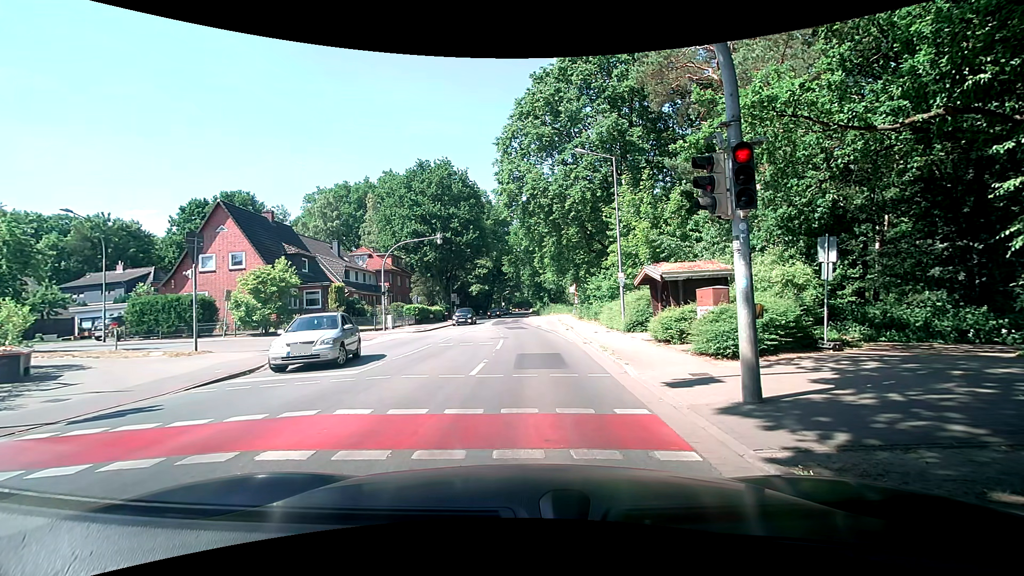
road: secondary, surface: asphalt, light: Day
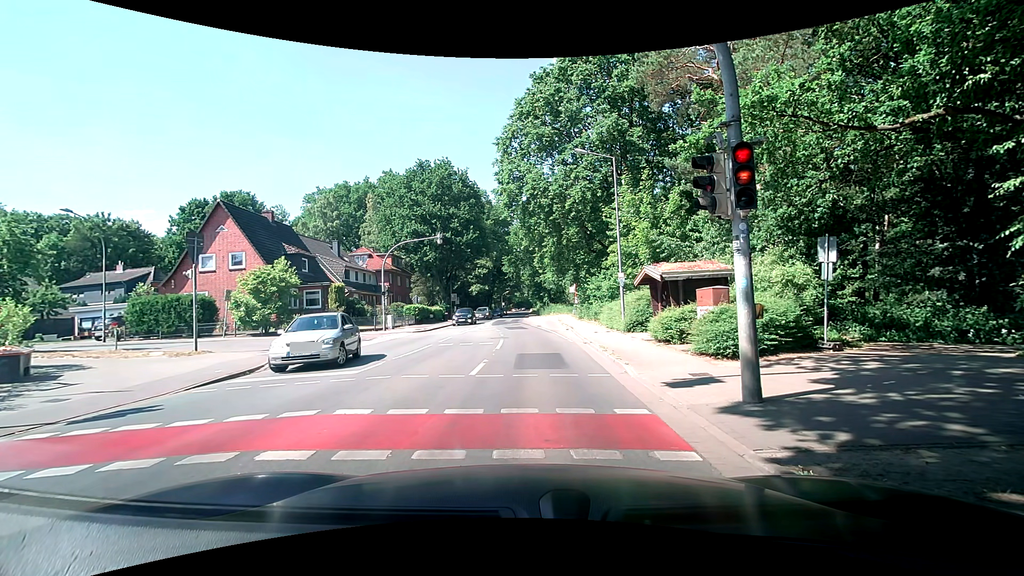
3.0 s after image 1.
(0.0, 0.0) m; 0°
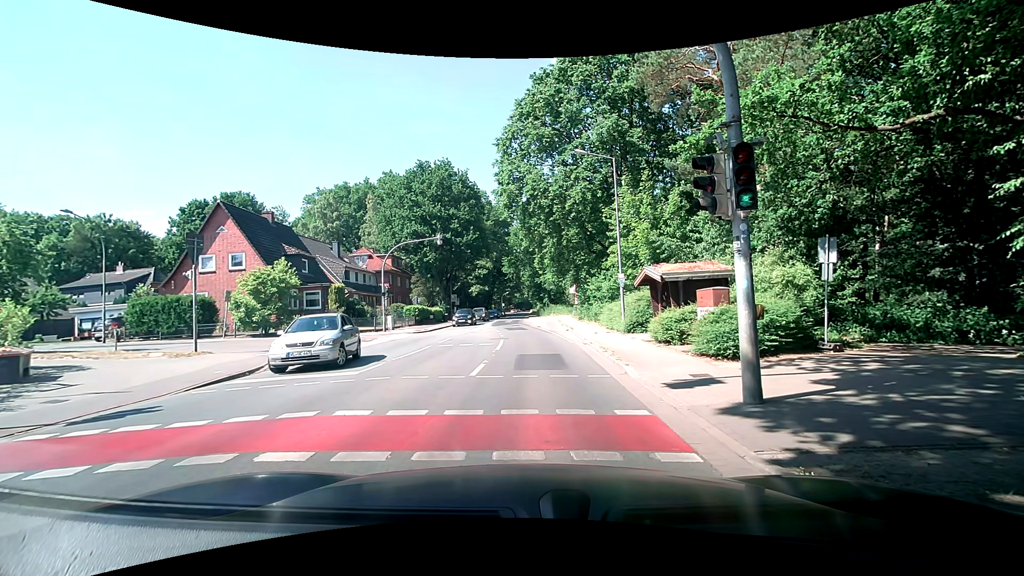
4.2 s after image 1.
(0.0, 0.0) m; 0°
